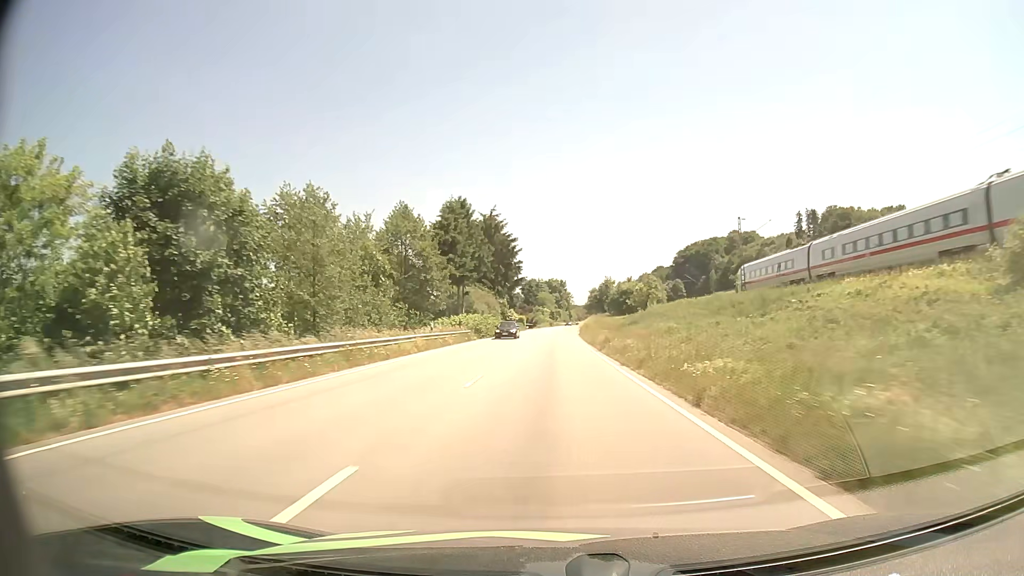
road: primary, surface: asphalt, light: Day
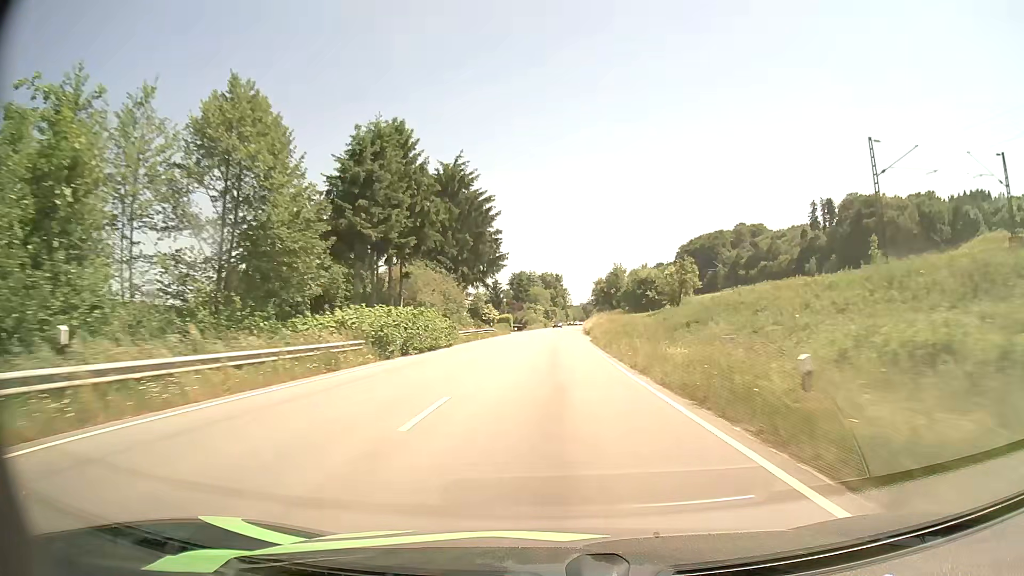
(0.0, +30.6) m; 0°
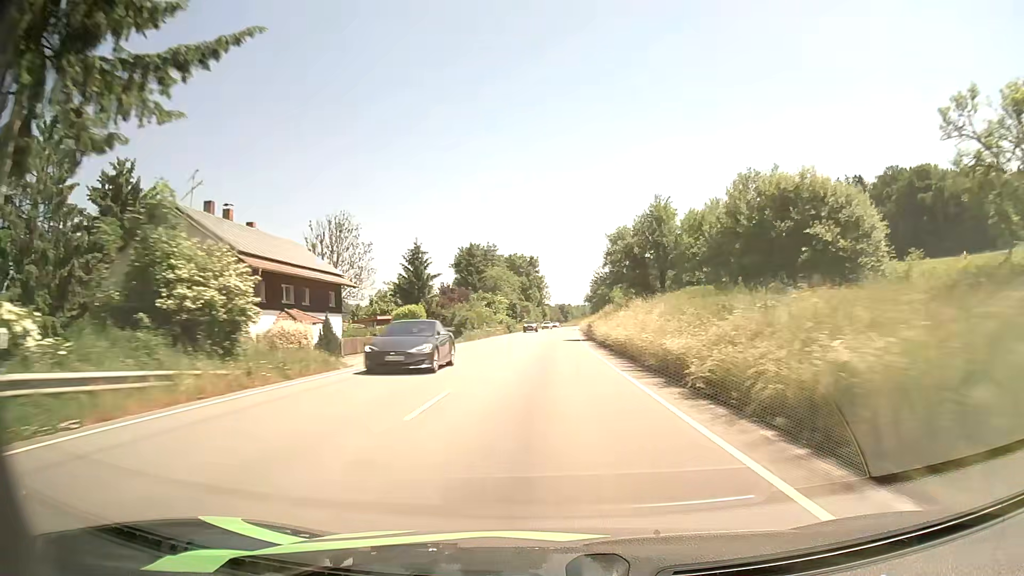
(+1.0, +60.2) m; +2°
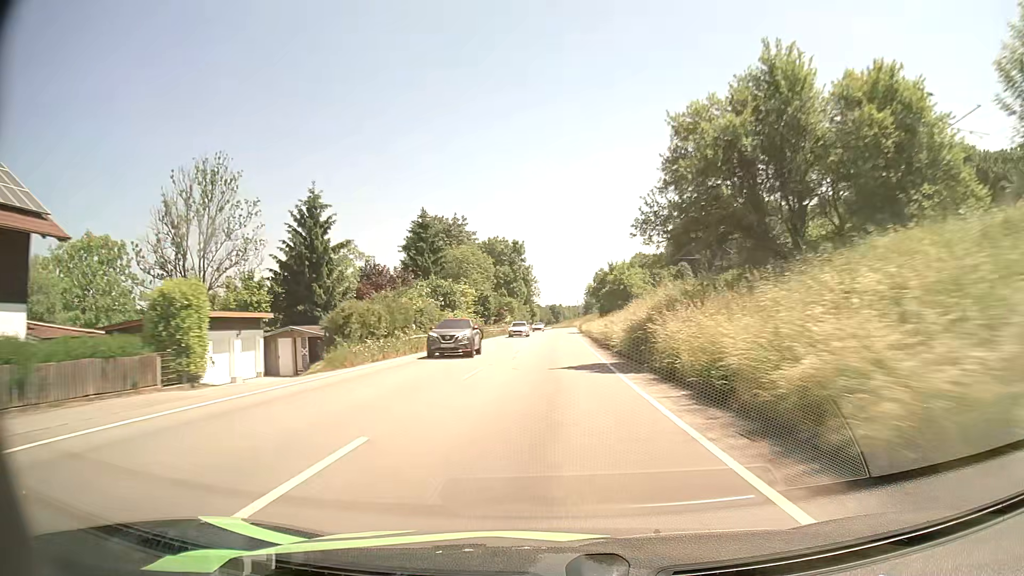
(+0.3, +30.0) m; +1°
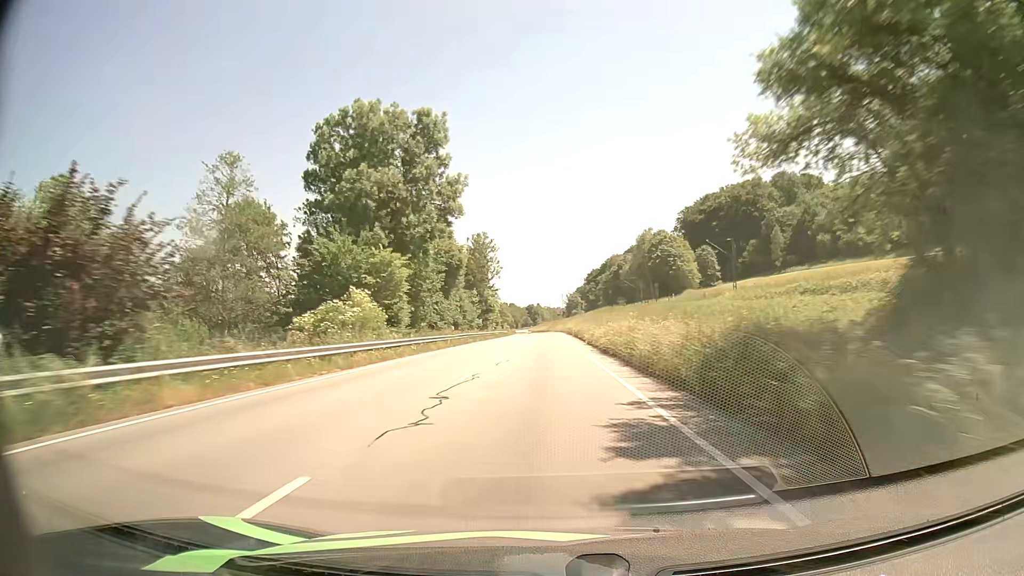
(+1.4, +75.4) m; +2°
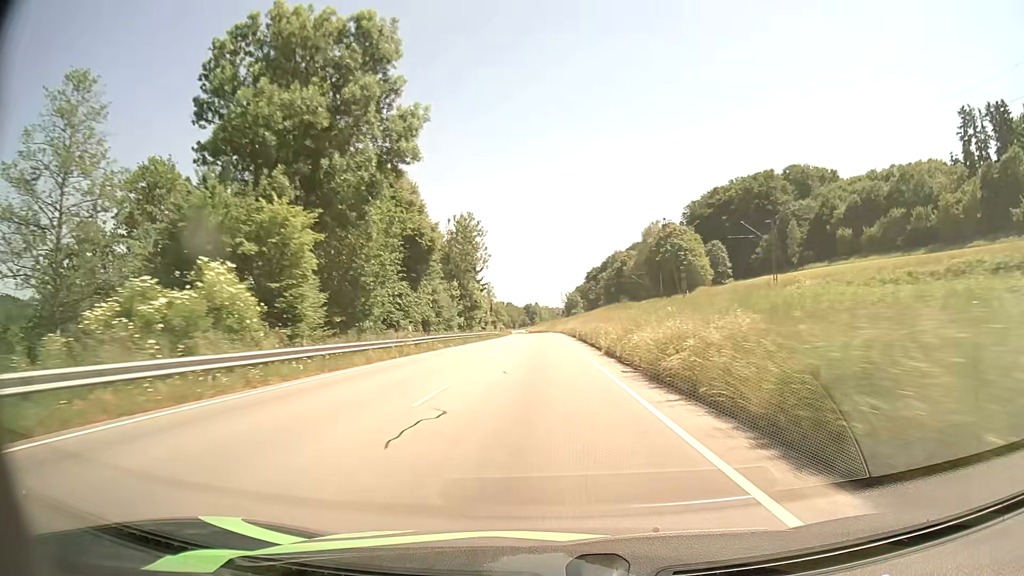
(0.0, +15.3) m; 0°
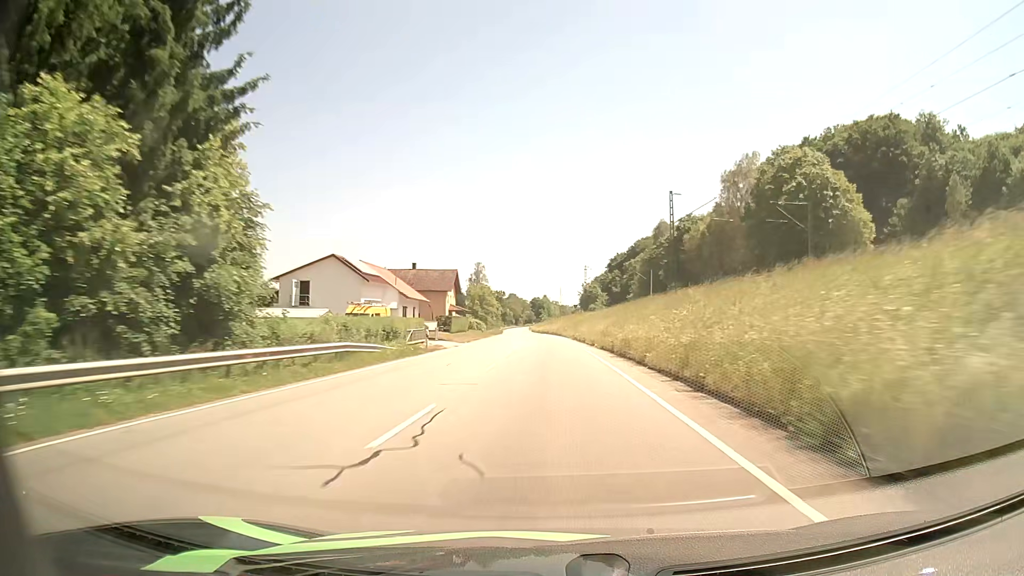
(-0.3, +77.5) m; -1°
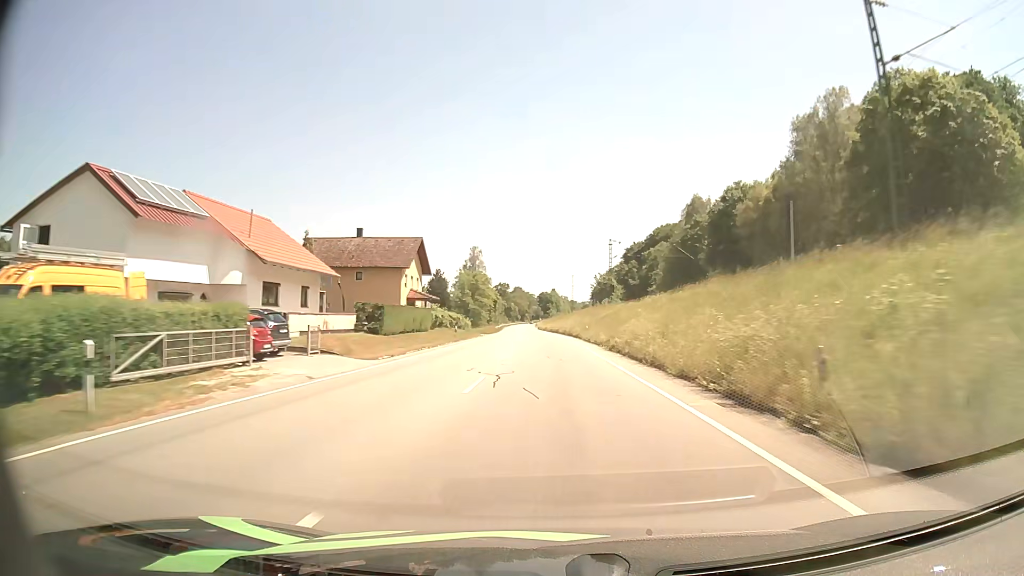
(+0.1, +31.0) m; 0°
(0, +10) (0, +20) (0, +30) (0, +40) (-1, +50) (-1, +60) (-1, +70) (-2, +80) (-2, +90) (-2, +100) m
